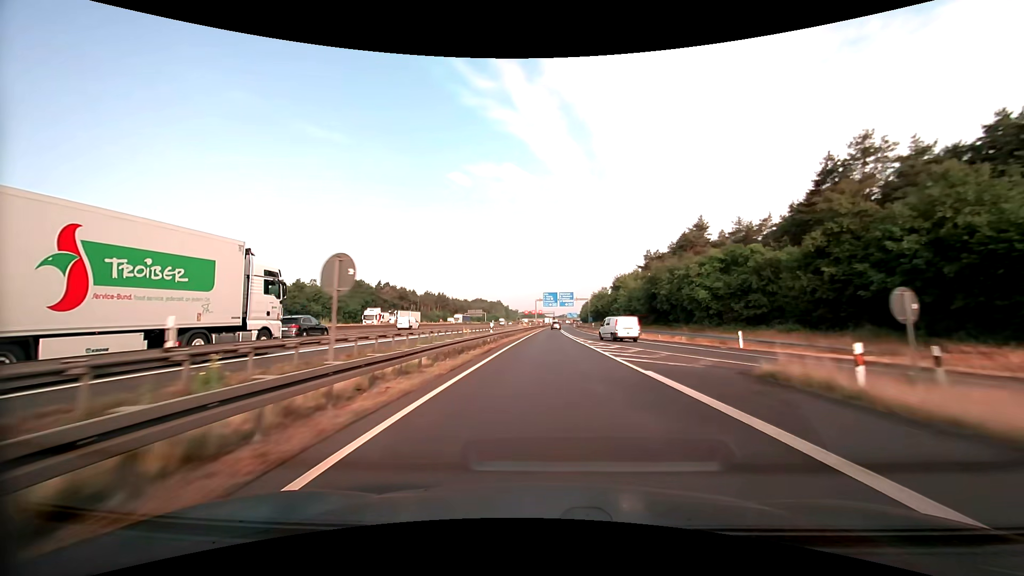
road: motorway_link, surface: asphalt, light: Day
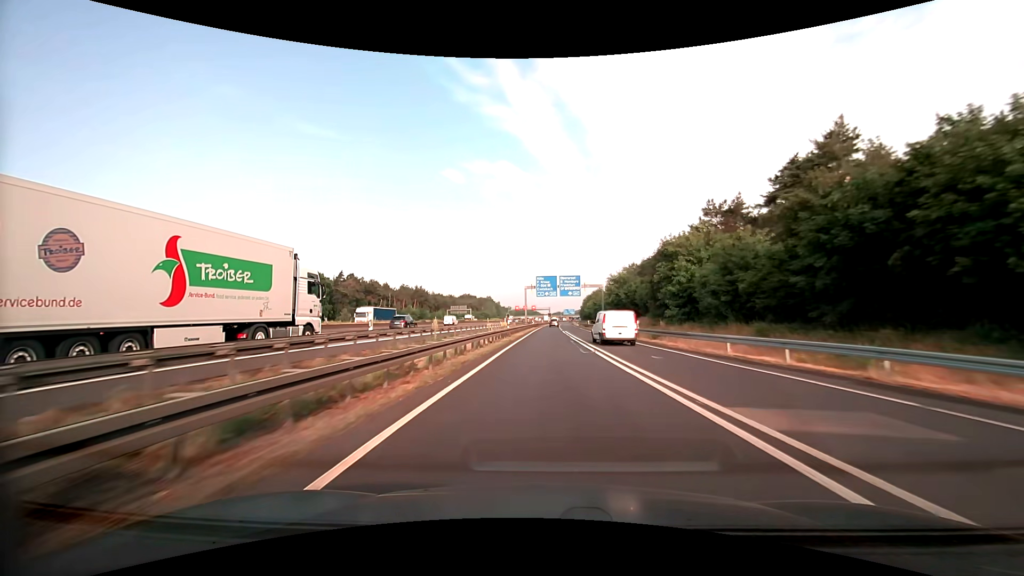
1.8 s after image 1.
(+0.2, +39.6) m; +1°
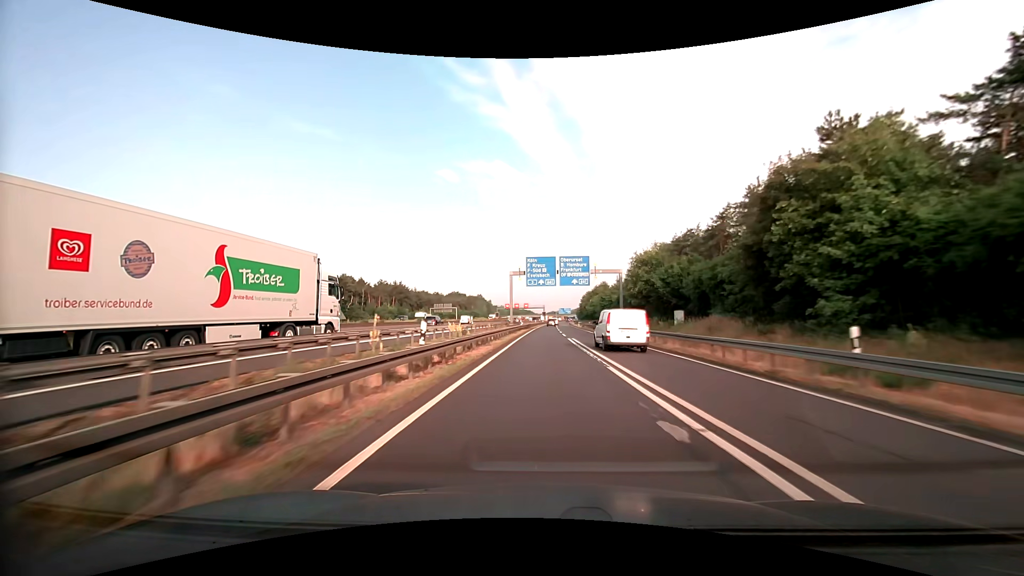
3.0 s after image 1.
(+0.2, +26.2) m; +1°
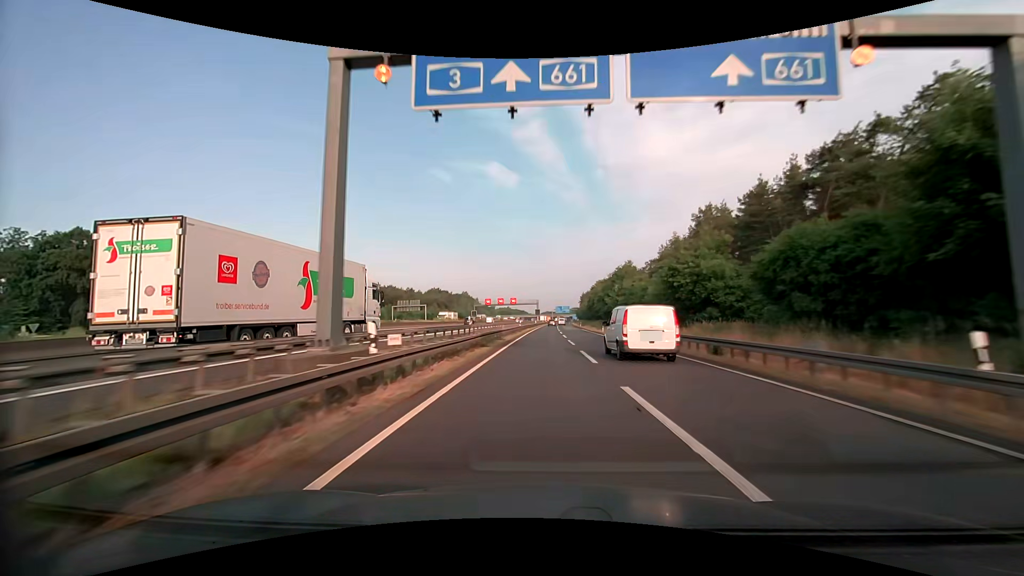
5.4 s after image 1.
(+0.3, +51.5) m; +1°
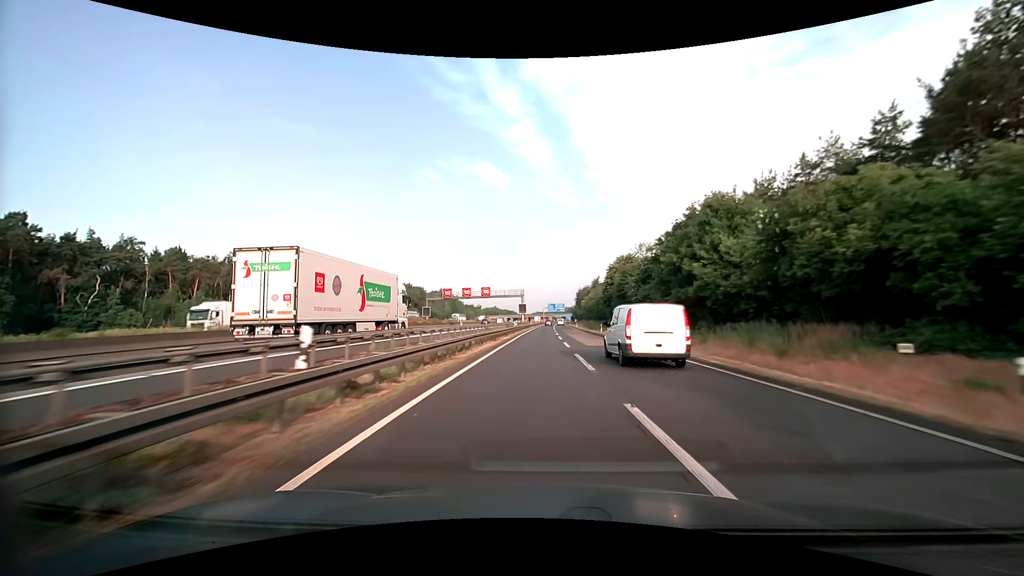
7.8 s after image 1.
(+0.5, +50.2) m; +1°
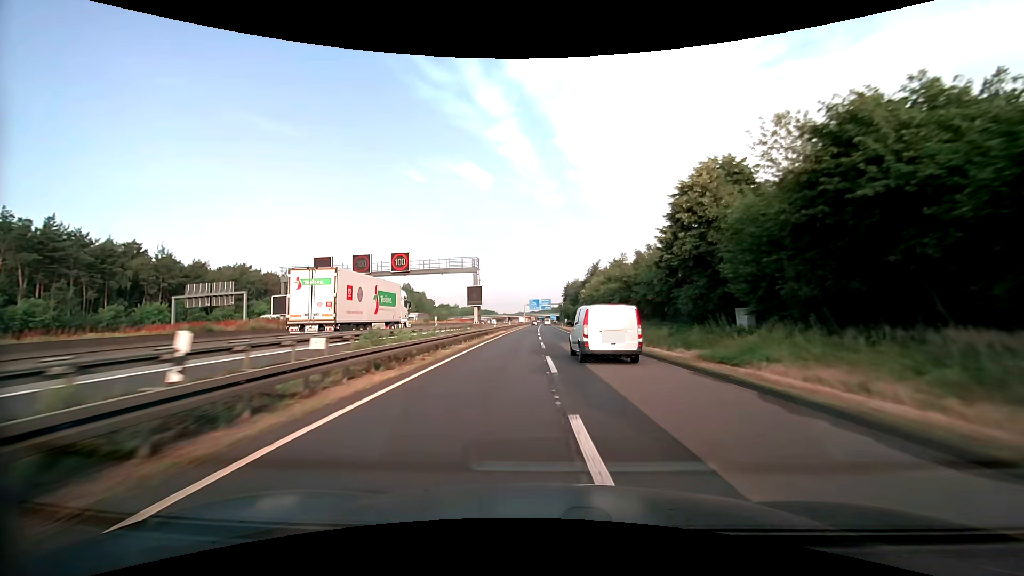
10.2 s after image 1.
(+0.7, +49.0) m; +2°
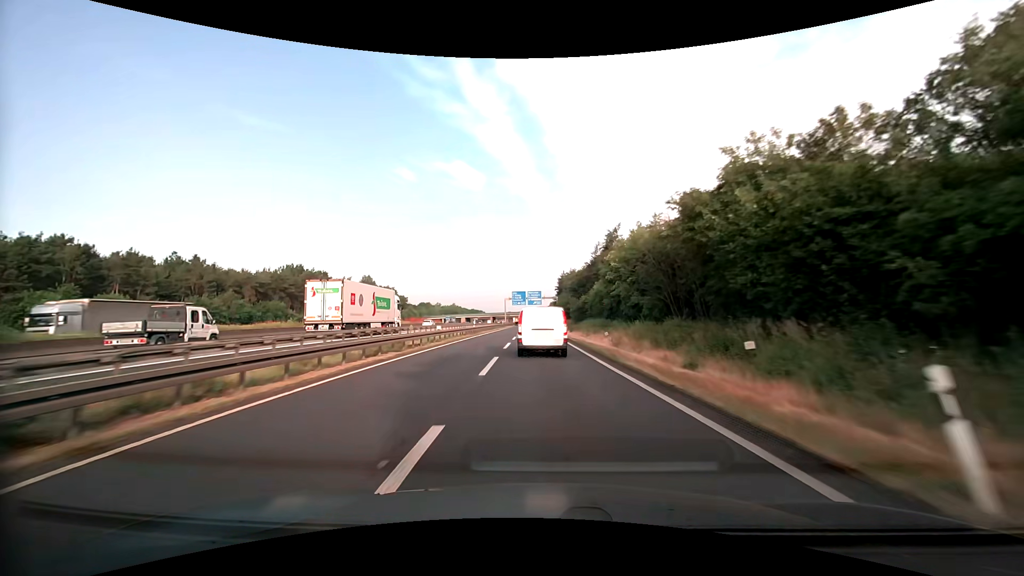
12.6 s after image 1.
(+0.7, +49.0) m; +1°
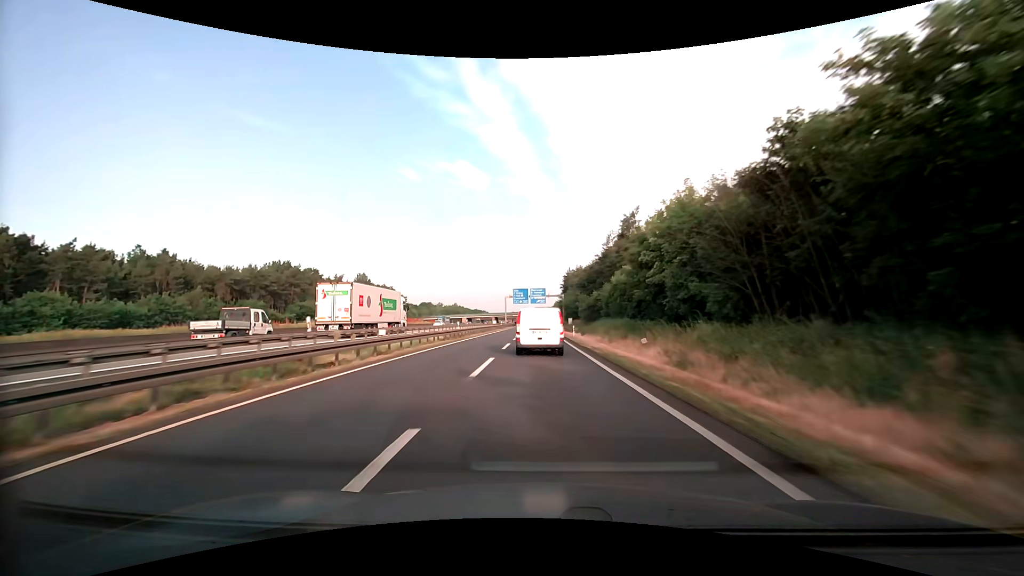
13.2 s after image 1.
(-0.1, +12.3) m; -1°
(0, +10) (0, +20) (0, +30) (0, +40) (0, +50) (-1, +60) (-1, +70) (-1, +80) (-1, +90) (-1, +100) m
